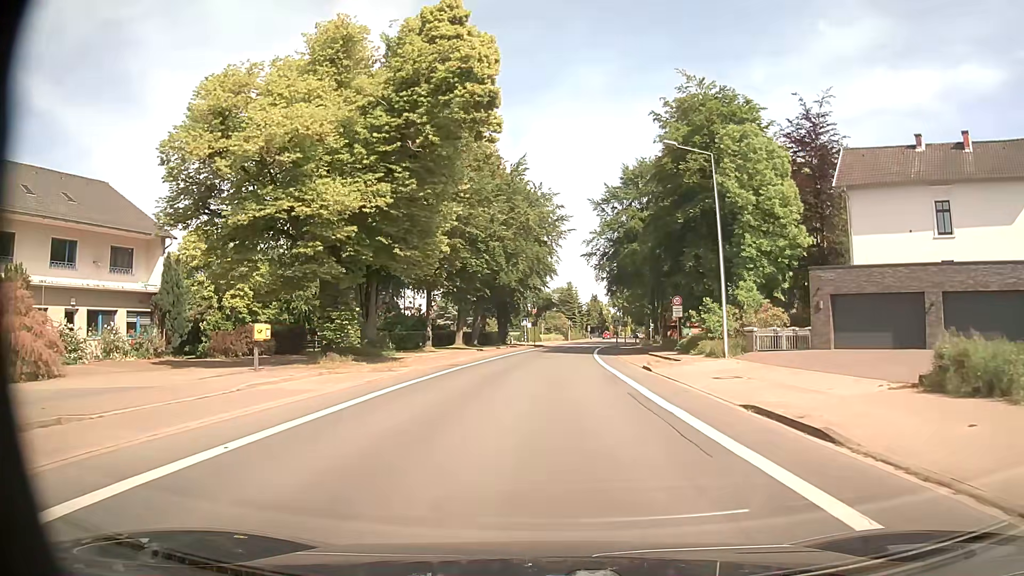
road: secondary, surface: asphalt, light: Day
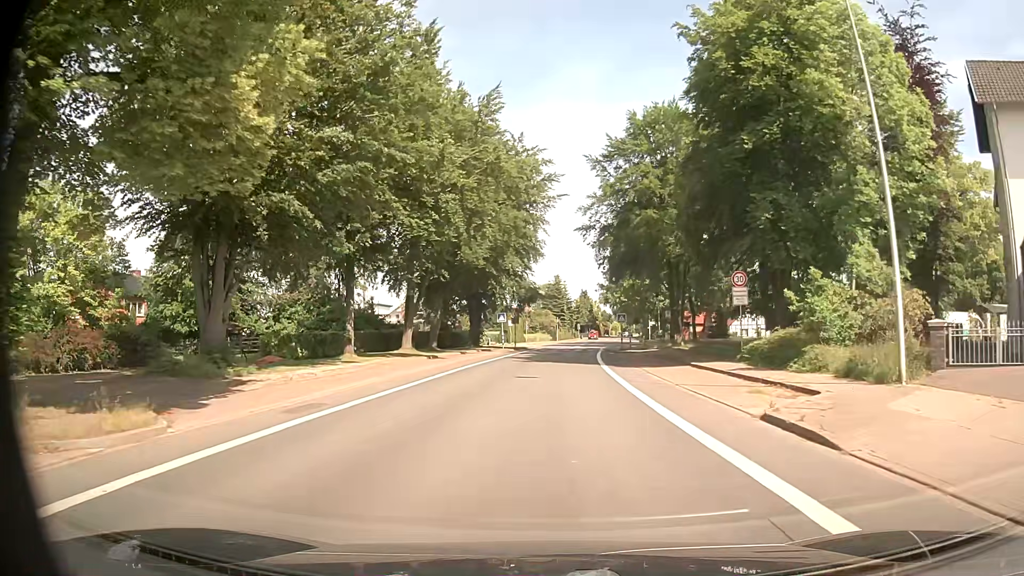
(+0.2, +16.7) m; +1°
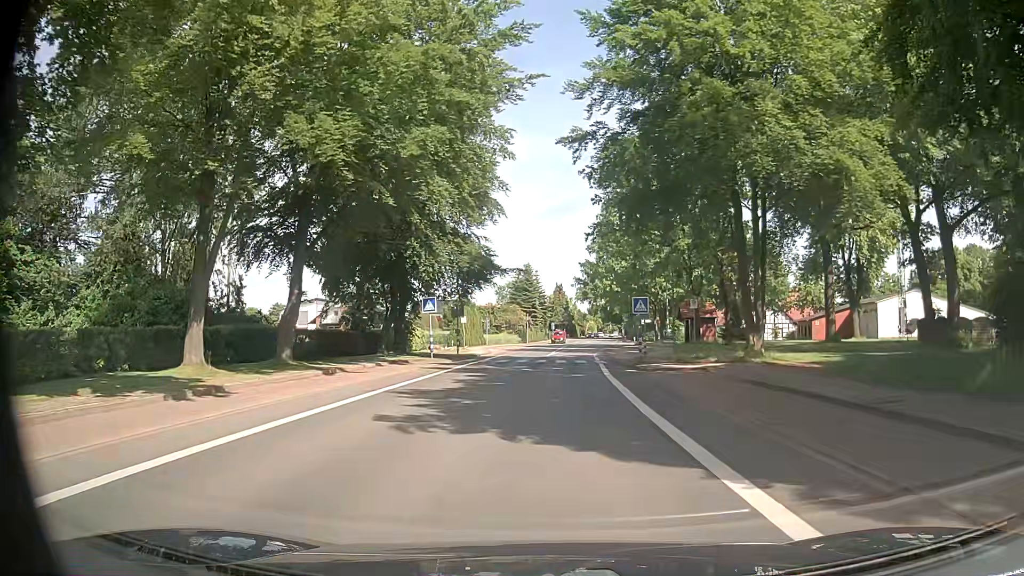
(+0.4, +24.2) m; 0°
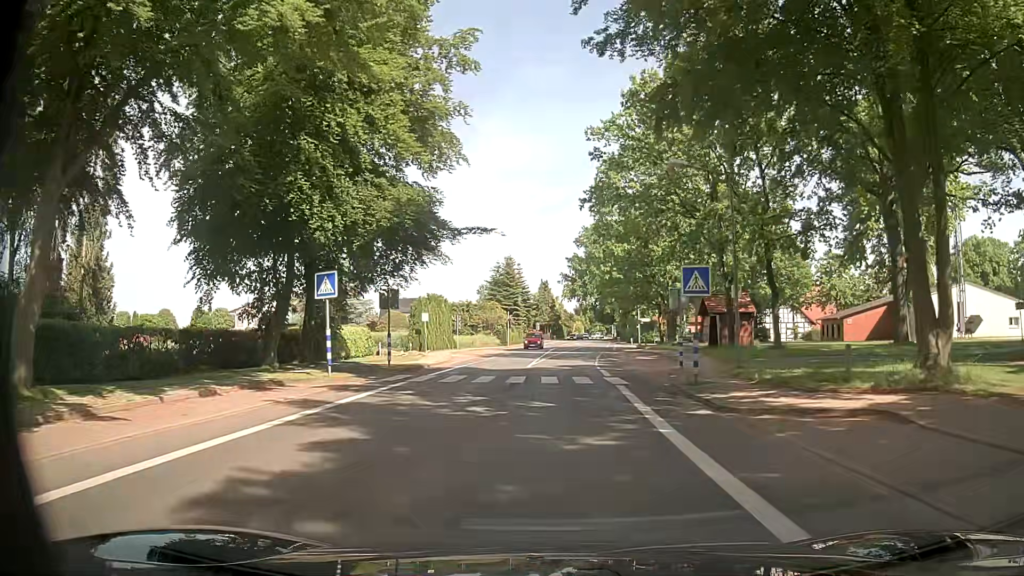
(+0.7, +14.0) m; +3°
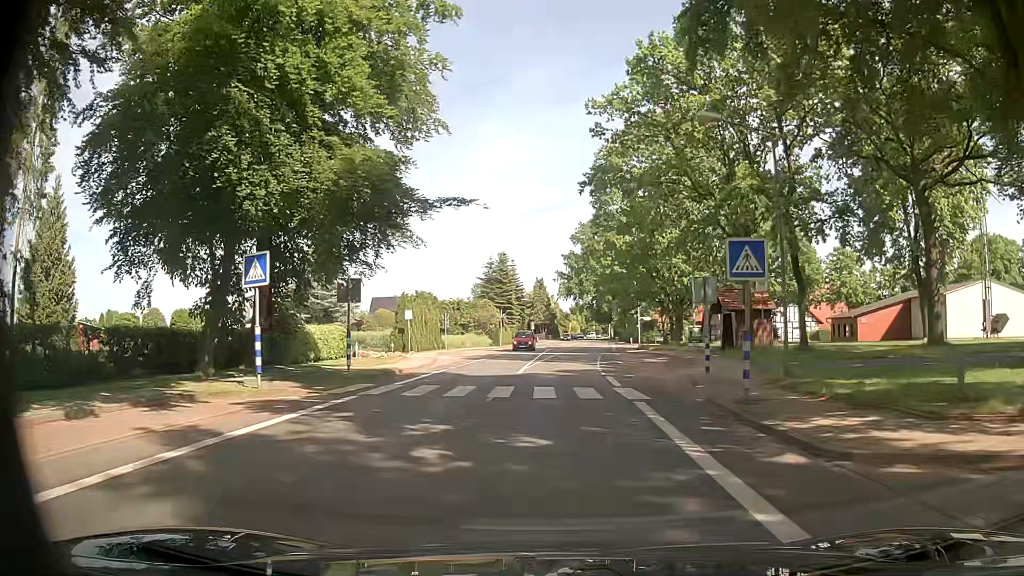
(0.0, +4.7) m; 0°
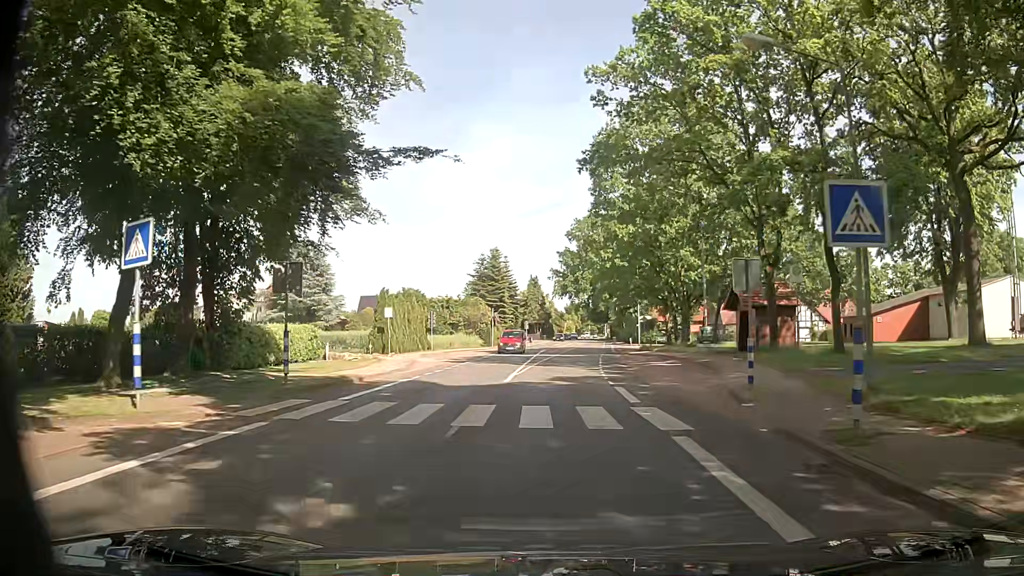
(0.0, +4.8) m; 0°
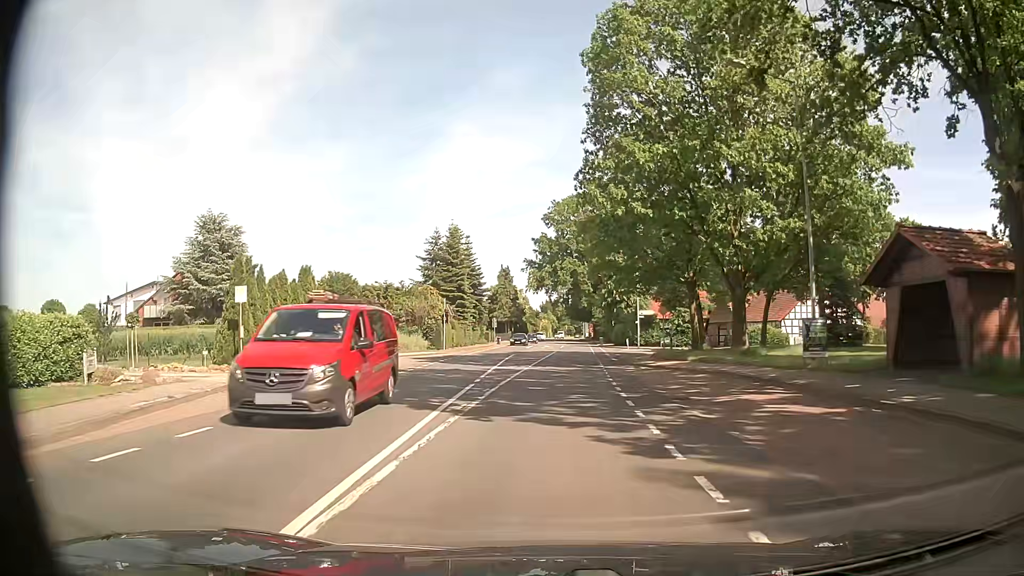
(+0.5, +19.7) m; +2°
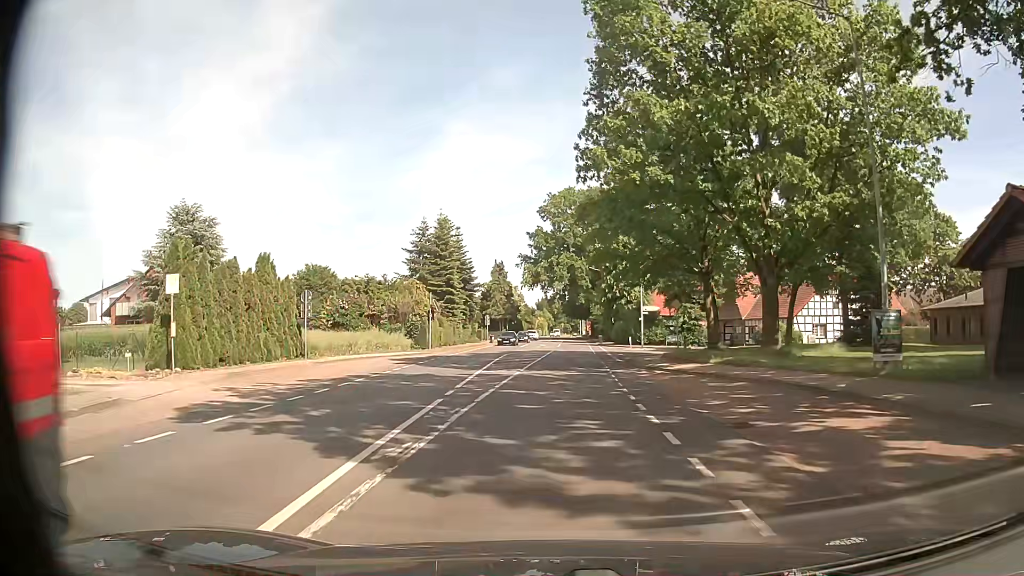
(0.0, +5.1) m; 0°
(0, +10) (0, +20) (+1, +30) (+1, +40) (+2, +50) (+3, +60) (+4, +70) (+4, +80) (+4, +90) (+5, +100) m
